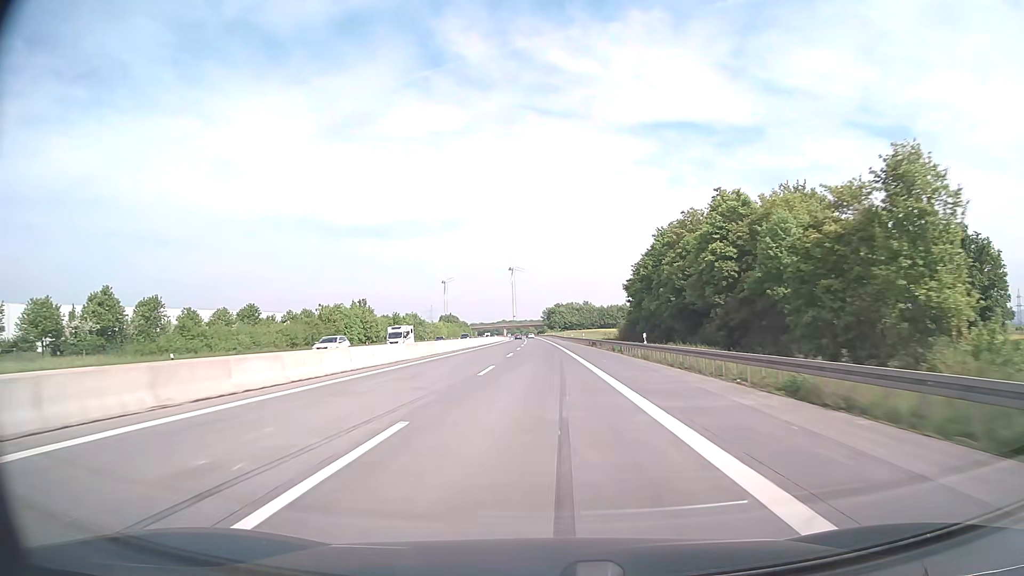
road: motorway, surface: asphalt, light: Day
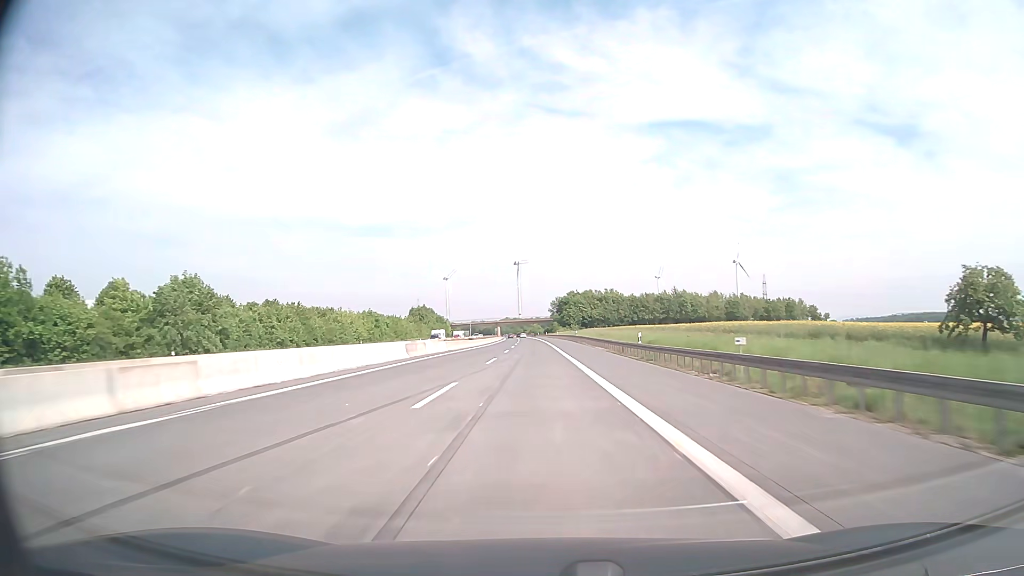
(-0.7, +99.3) m; -1°
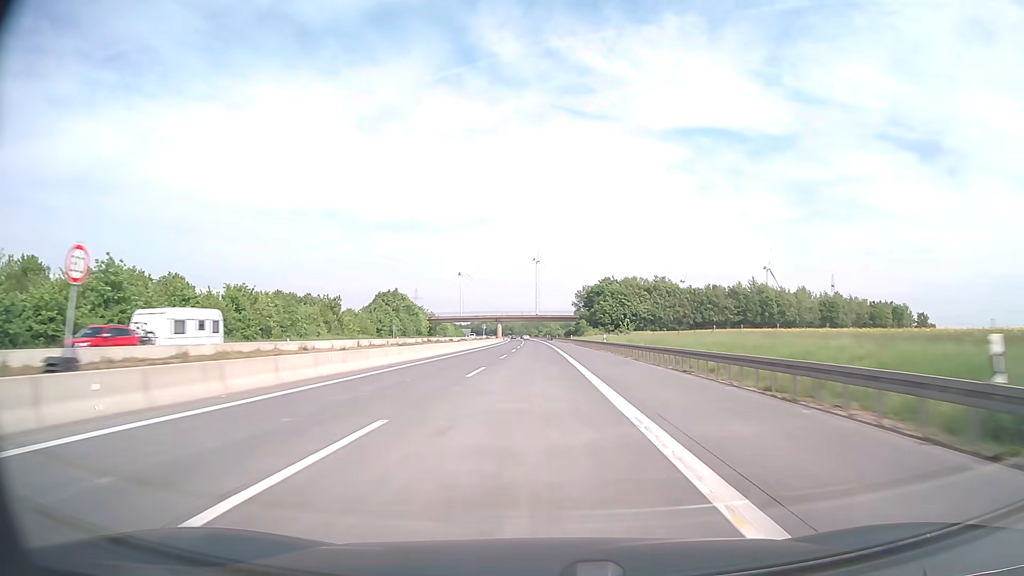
(-1.0, +79.4) m; -2°
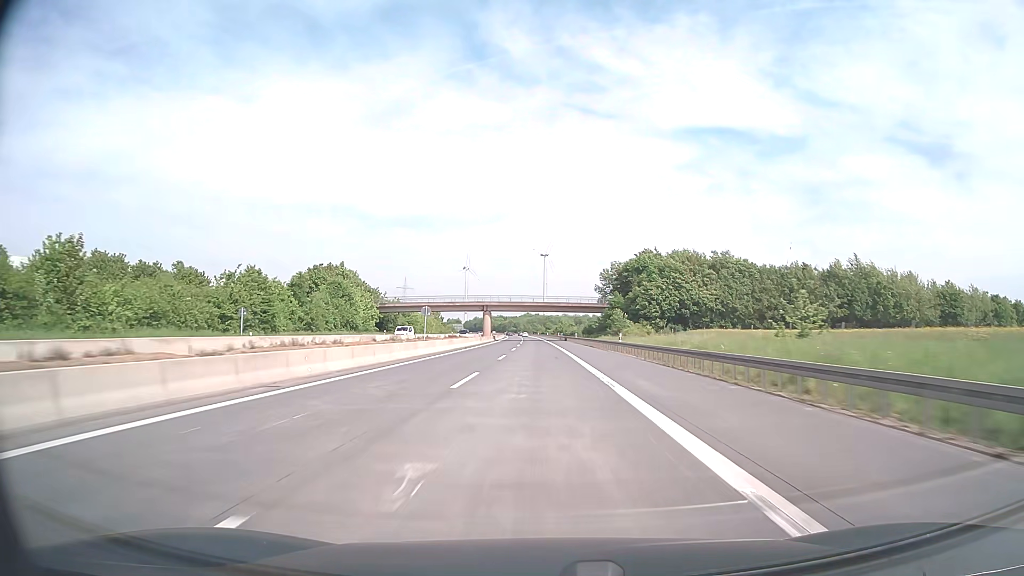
(-0.4, +59.5) m; -1°
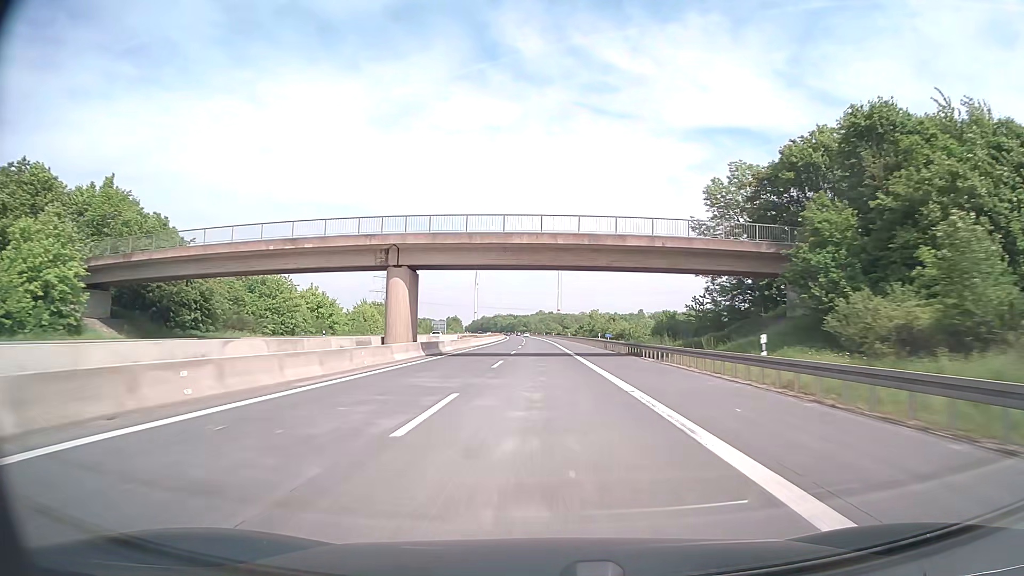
(-0.8, +79.3) m; -1°
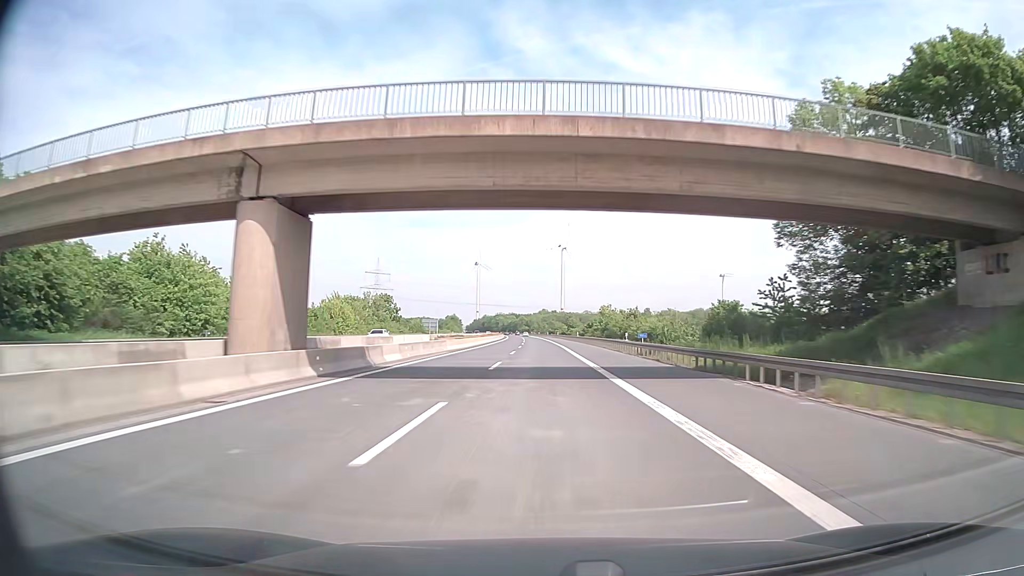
(0.0, +19.8) m; 0°
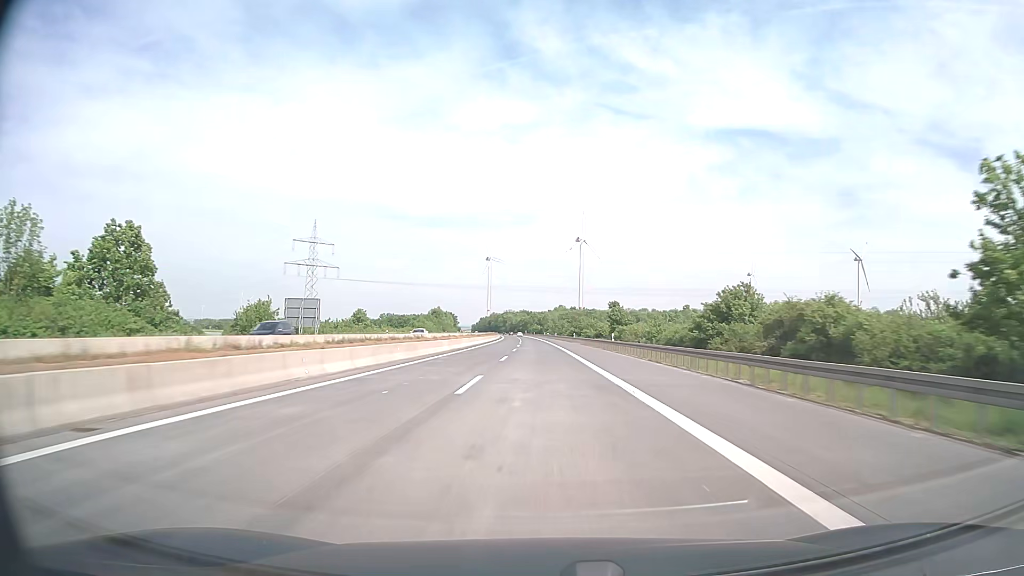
(-0.9, +99.3) m; -1°
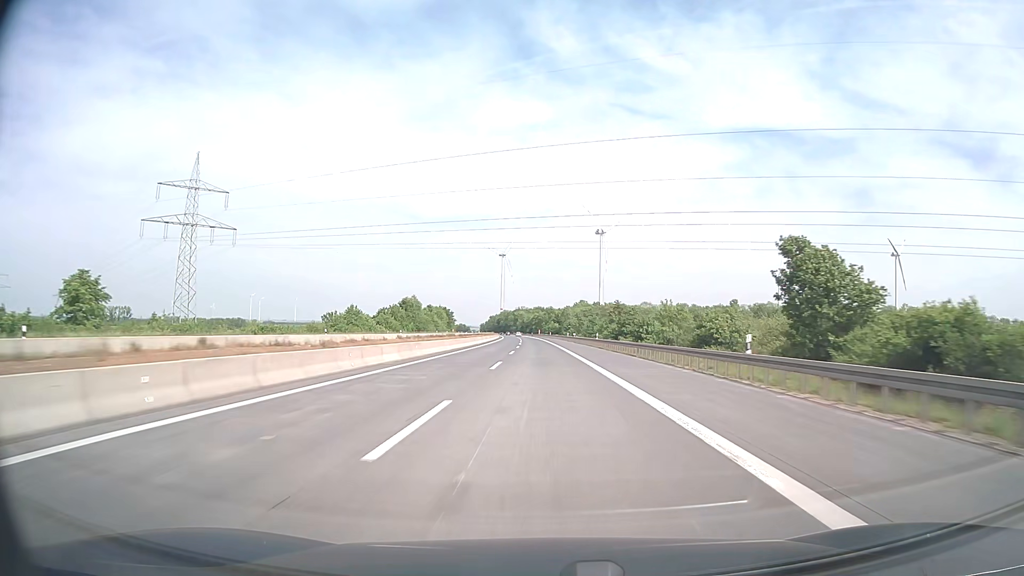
(-0.9, +79.5) m; -1°
(0, +10) (0, +20) (0, +30) (0, +40) (0, +50) (-1, +60) (-1, +70) (-1, +80) (-1, +90) (-1, +100) m
